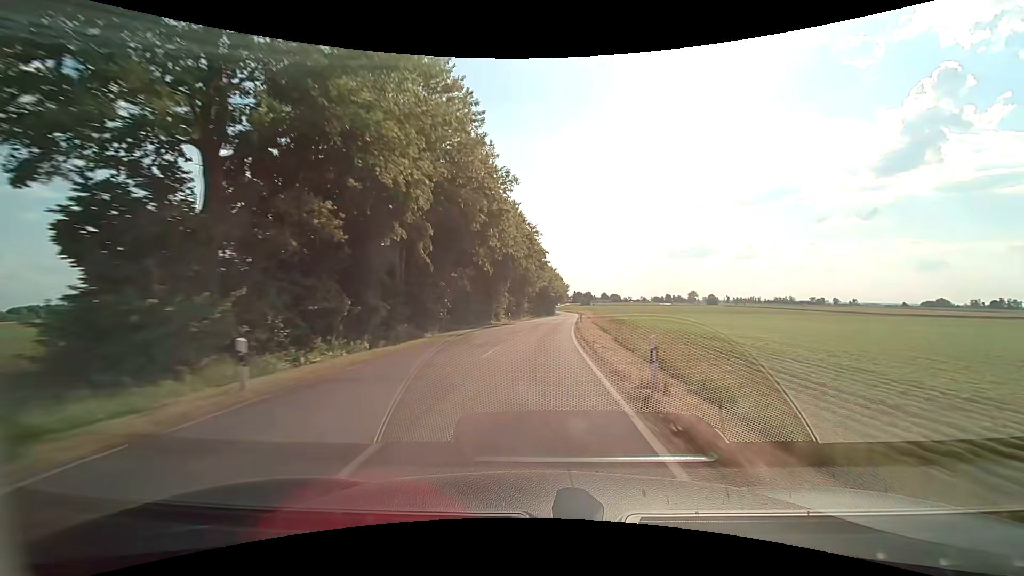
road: tertiary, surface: asphalt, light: Day
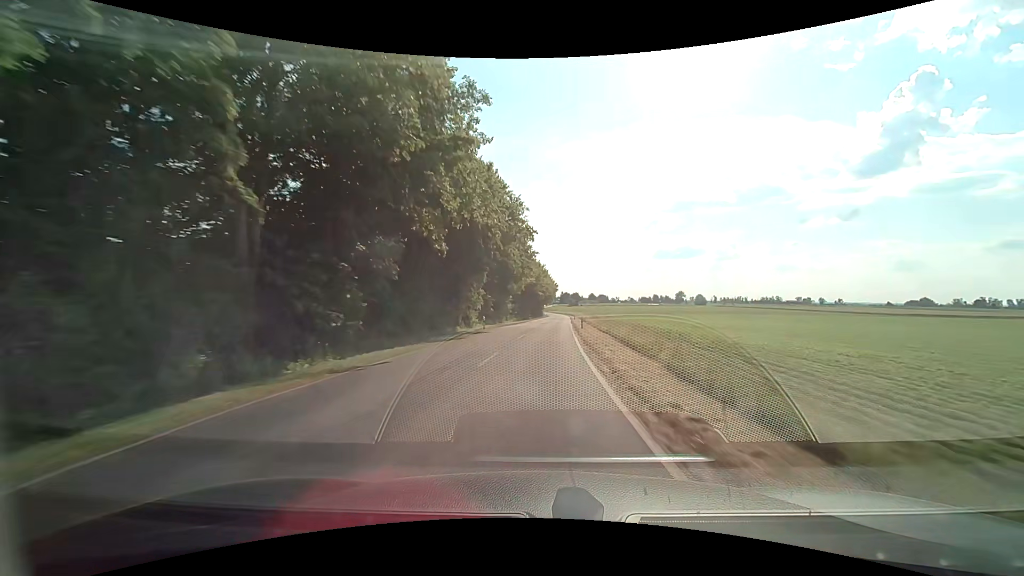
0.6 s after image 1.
(+0.2, +13.2) m; +2°
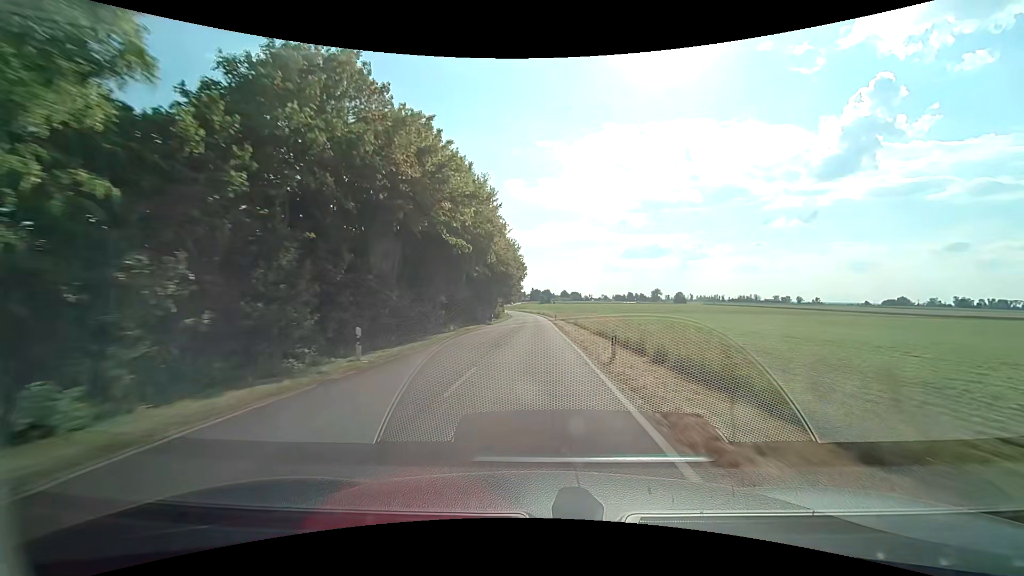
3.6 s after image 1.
(+2.8, +64.0) m; +3°
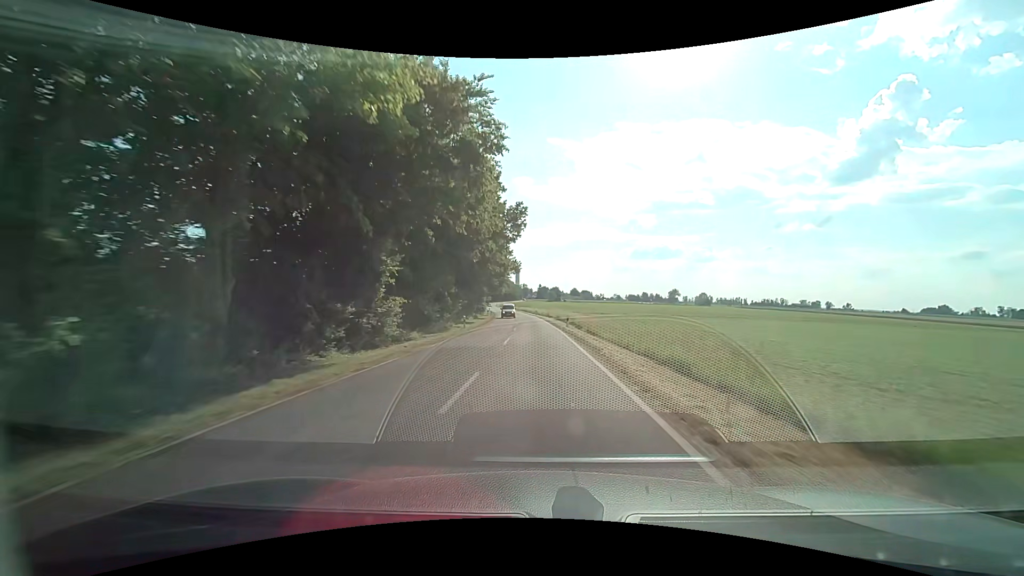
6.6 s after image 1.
(0.0, +61.4) m; -1°
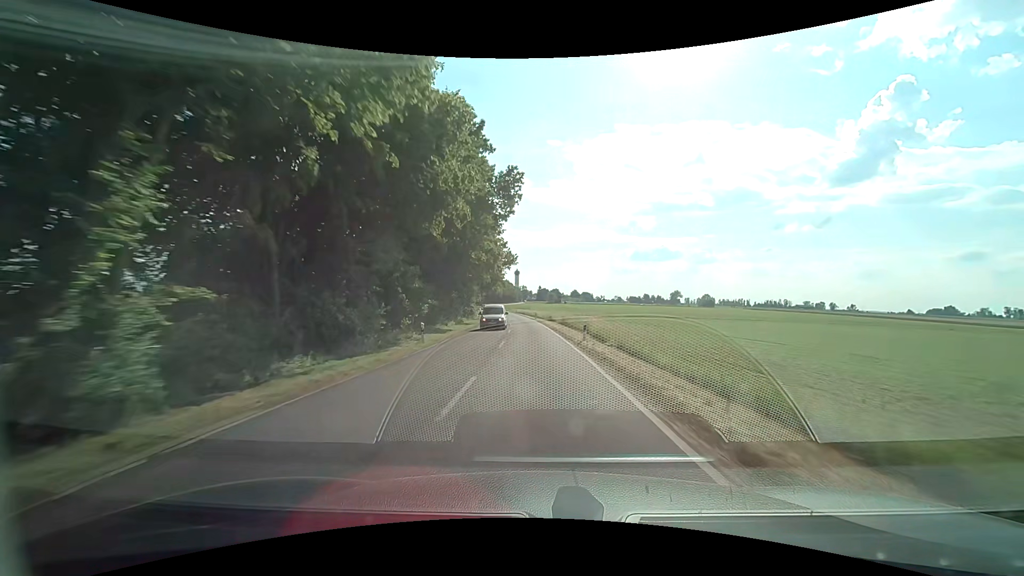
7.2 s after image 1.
(+0.1, +12.2) m; 0°
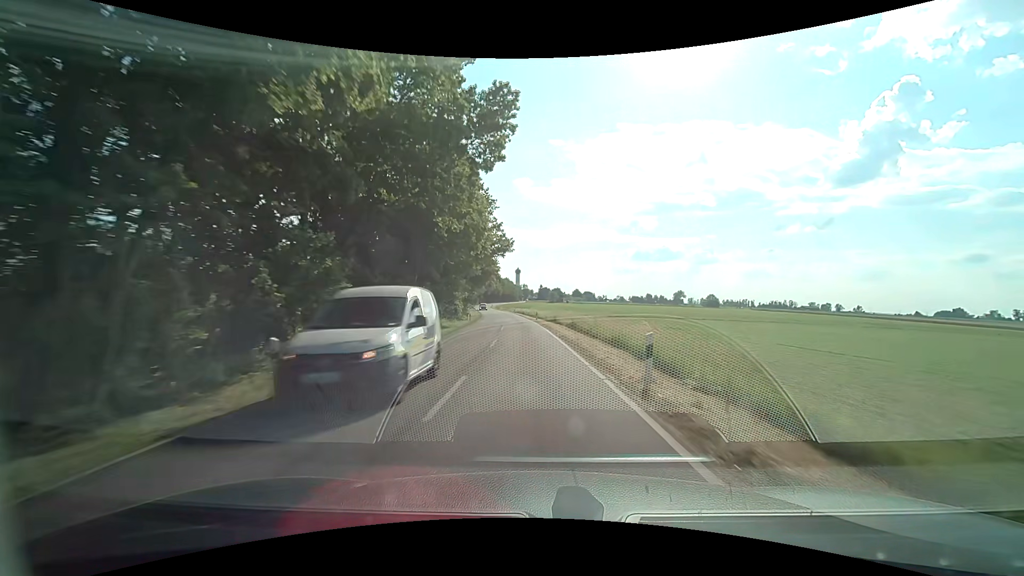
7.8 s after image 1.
(+0.1, +12.1) m; +1°
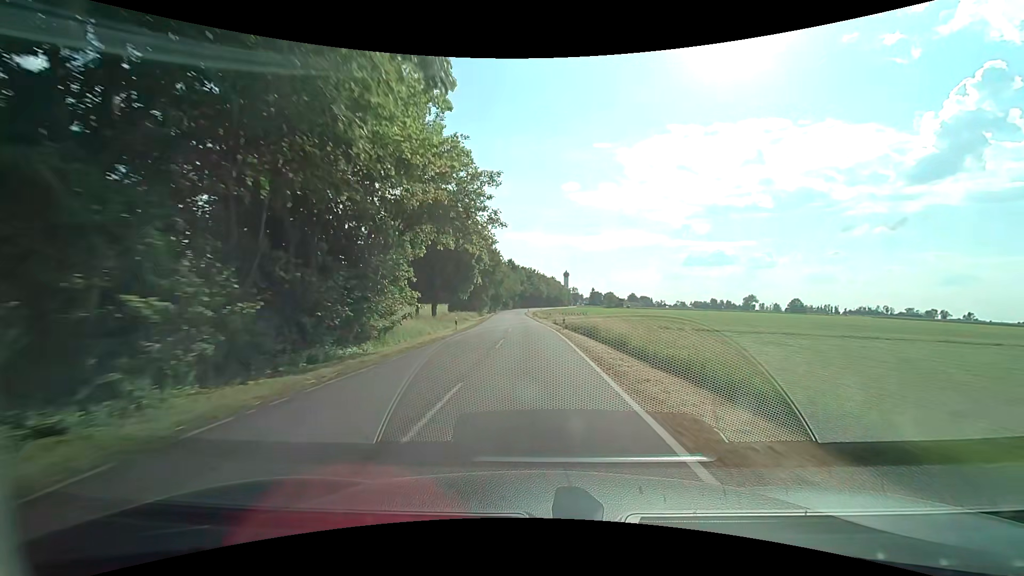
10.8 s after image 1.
(-2.6, +61.1) m; -5°
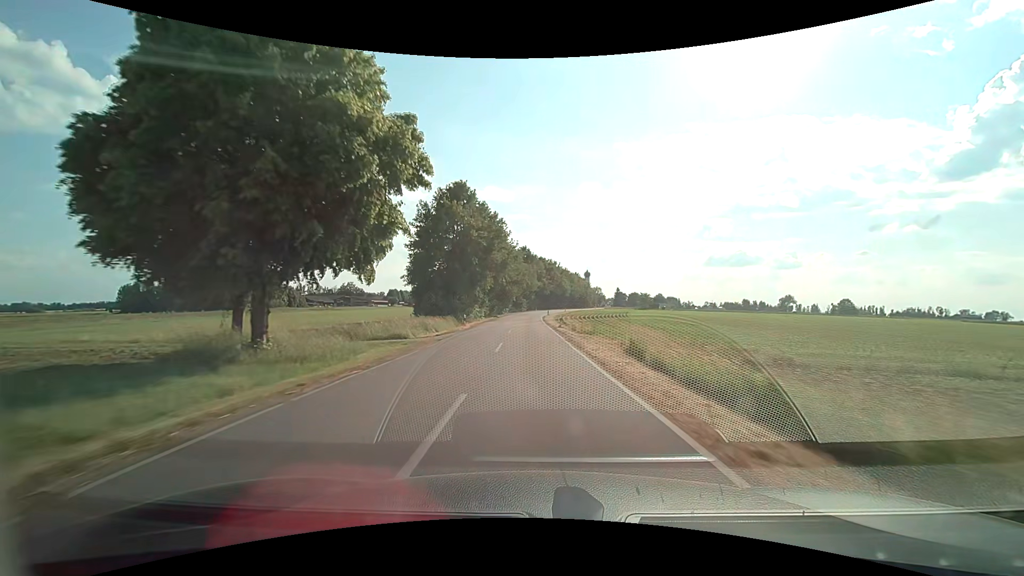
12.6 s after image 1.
(-0.9, +37.4) m; -2°
(0, +10) (0, +20) (0, +30) (-1, +40) (-1, +50) (-1, +60) (-1, +70) (-1, +80) (0, +90) (+1, +100) m
